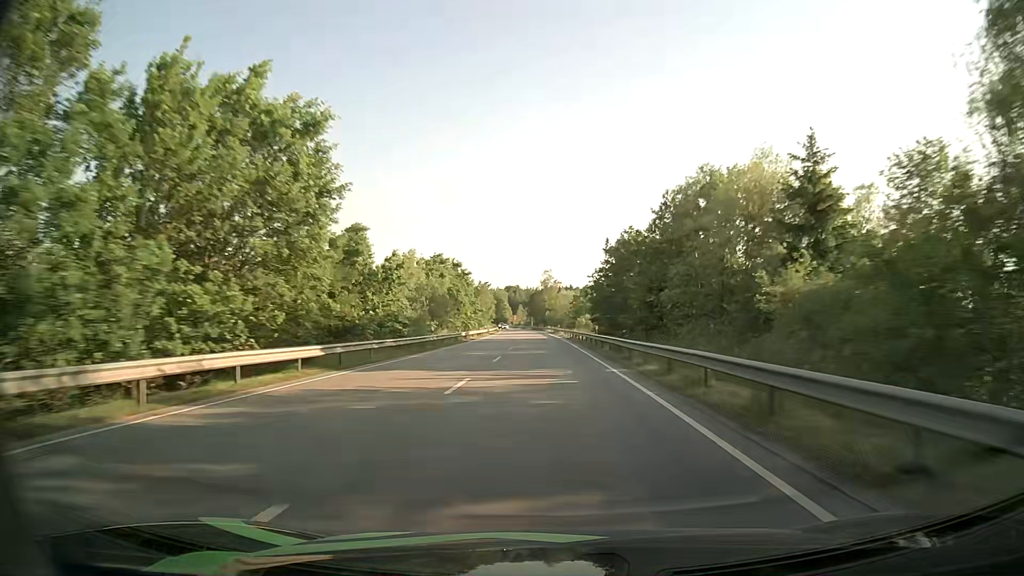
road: primary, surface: asphalt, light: Day
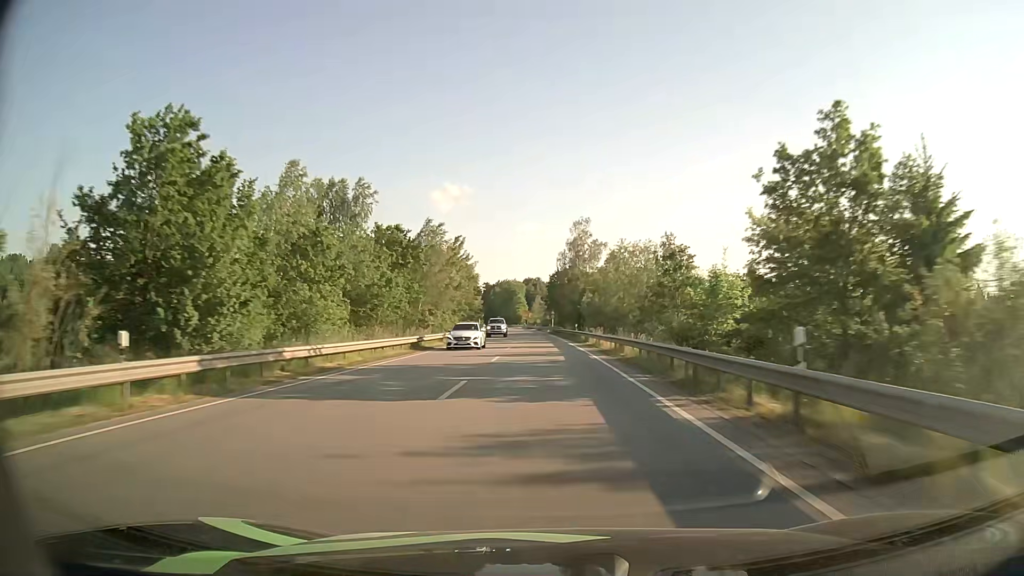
(-1.5, +84.8) m; -2°
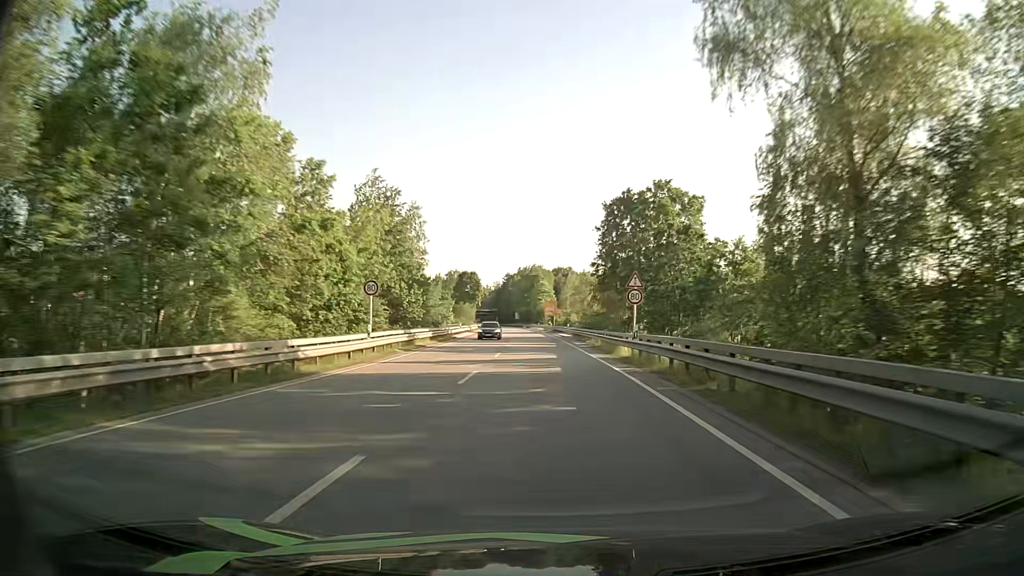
(-1.7, +80.7) m; -3°
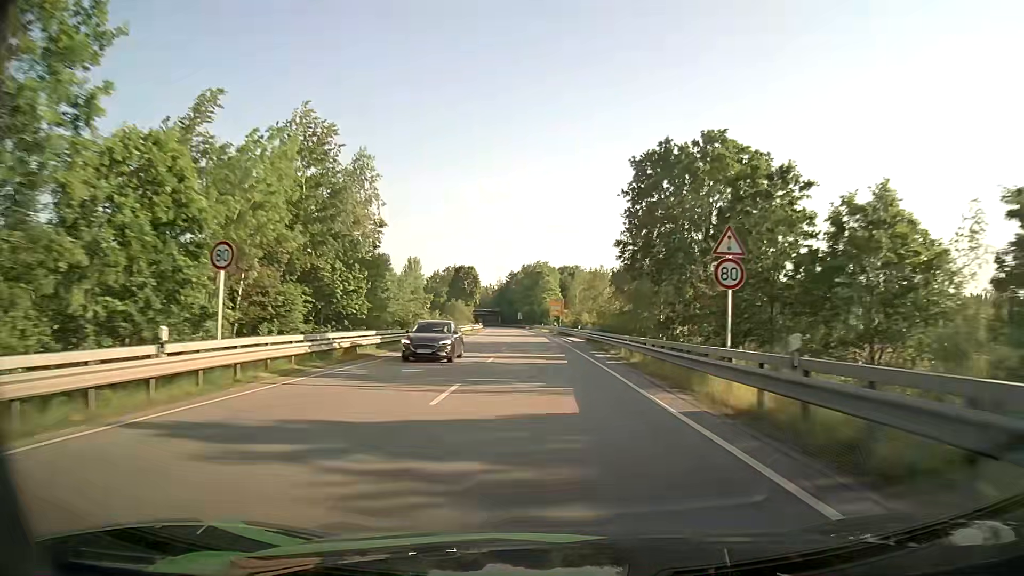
(-0.1, +15.4) m; 0°
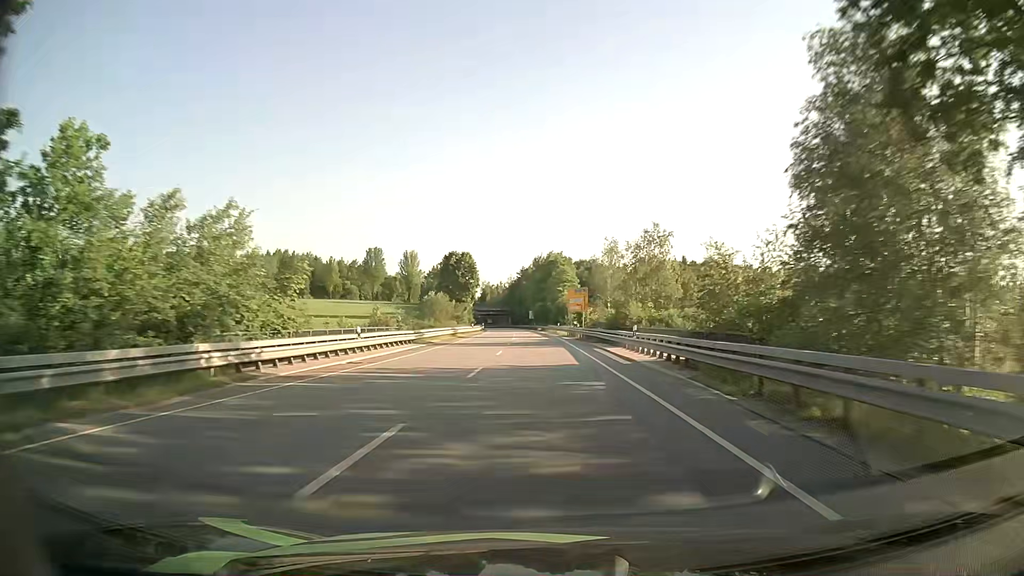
(-0.2, +30.0) m; -1°
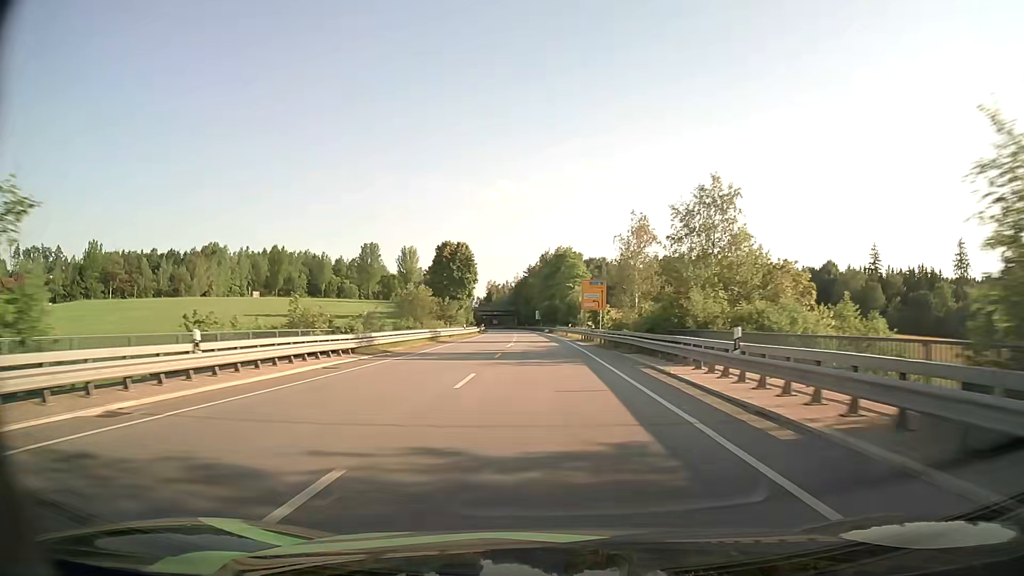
(-0.1, +14.8) m; -1°
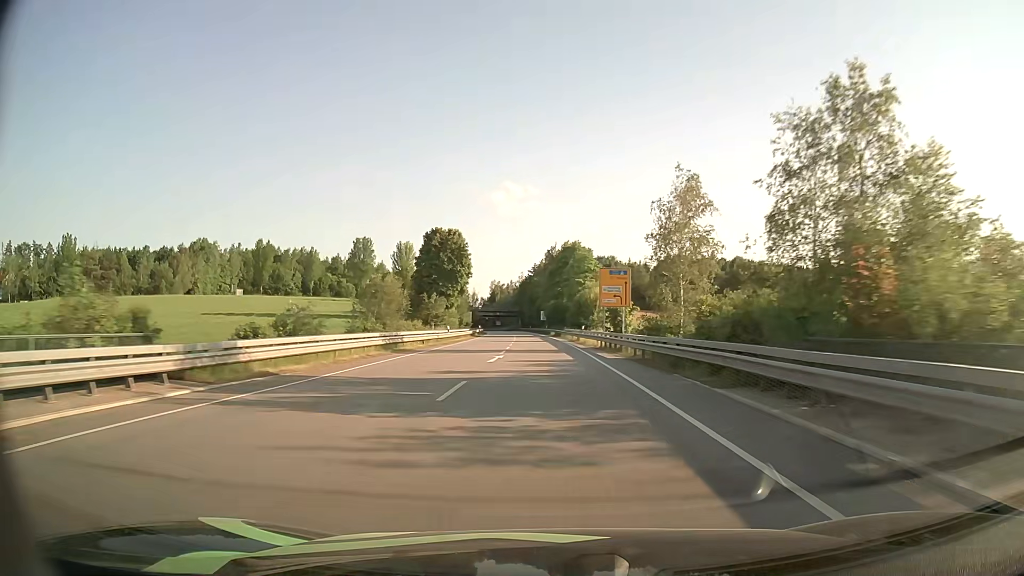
(-0.1, +14.7) m; -1°
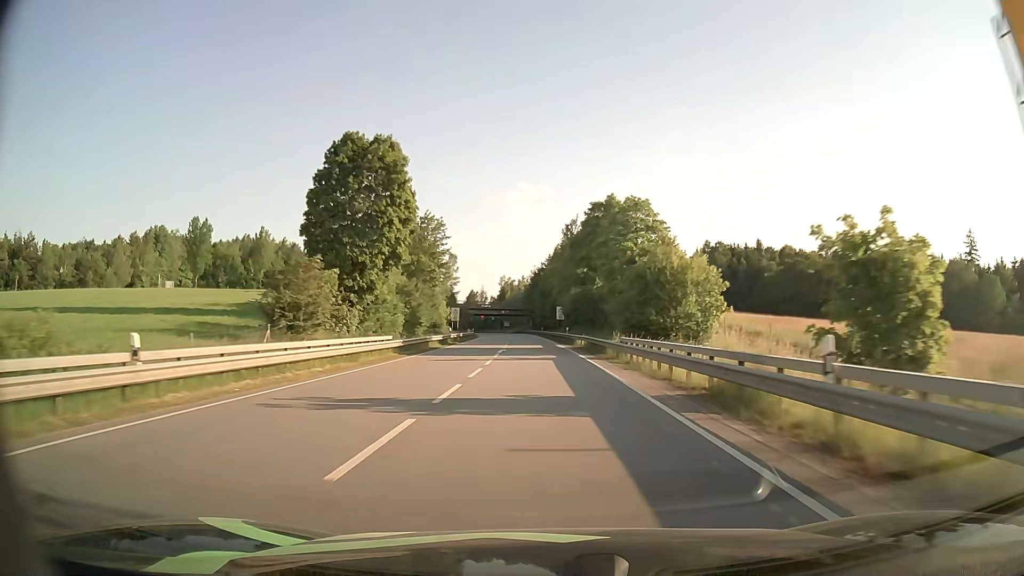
(-0.5, +42.7) m; -1°
(0, +10) (0, +20) (0, +30) (0, +40) (-1, +50) (-1, +60) (-2, +70) (-2, +80) (-3, +90) (-3, +100) m
